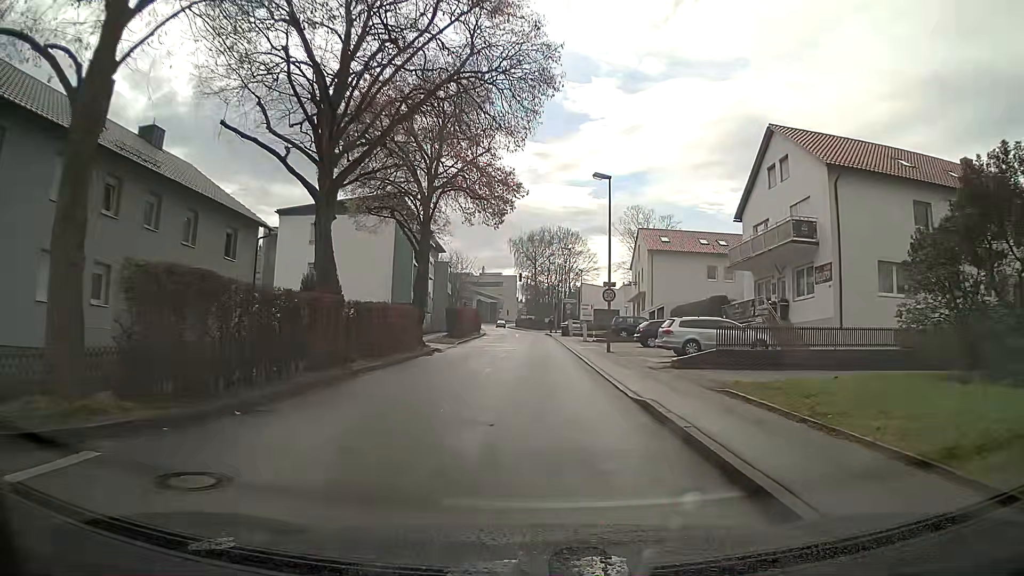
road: unclassified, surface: asphalt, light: Day
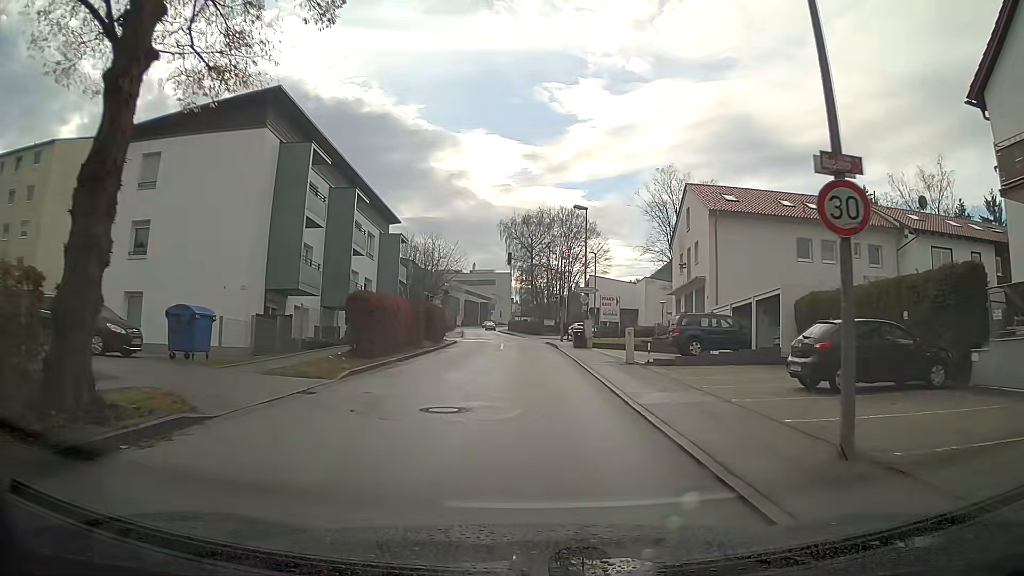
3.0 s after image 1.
(+0.1, +22.9) m; 0°
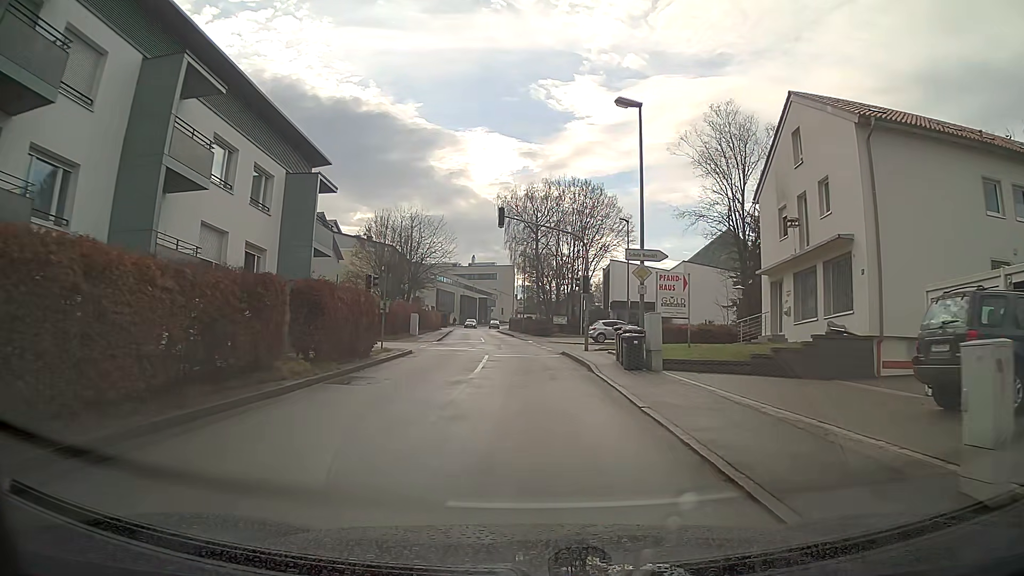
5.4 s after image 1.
(0.0, +18.5) m; 0°
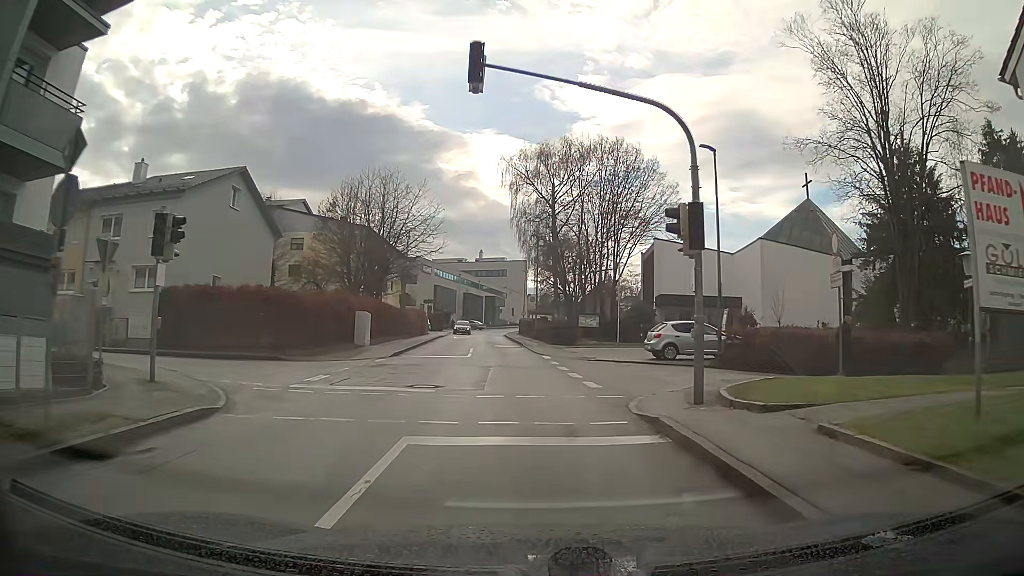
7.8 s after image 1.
(-0.2, +18.6) m; -1°
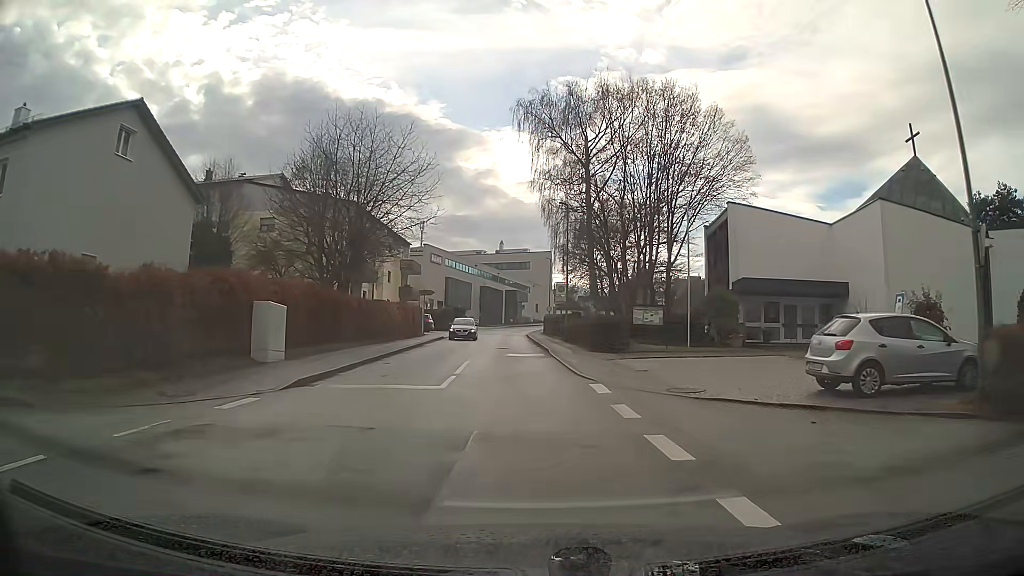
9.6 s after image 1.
(-0.2, +14.0) m; -2°
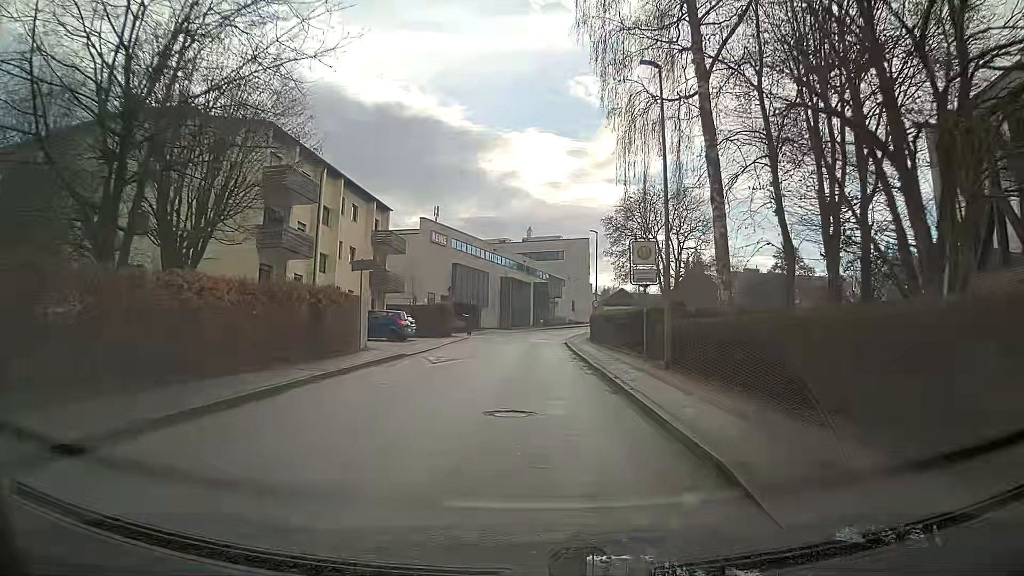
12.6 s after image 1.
(-0.6, +23.4) m; -3°
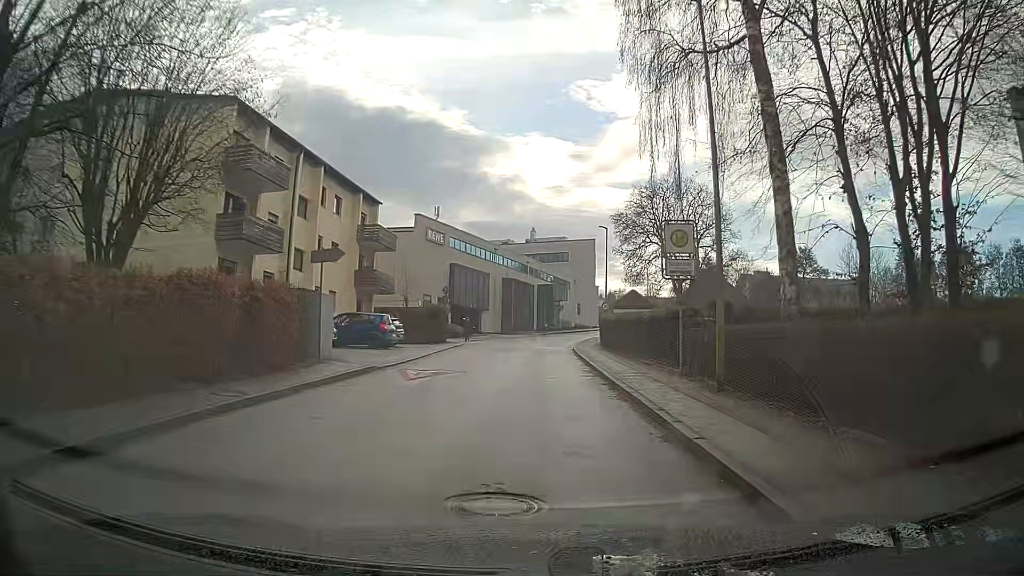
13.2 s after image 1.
(0.0, +4.7) m; 0°
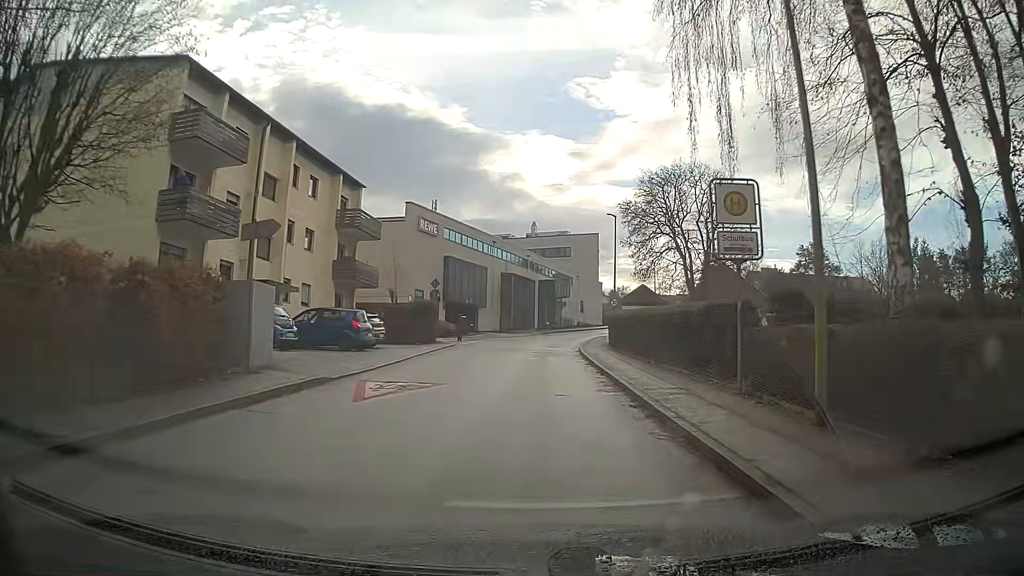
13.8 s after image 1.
(0.0, +4.6) m; 0°
